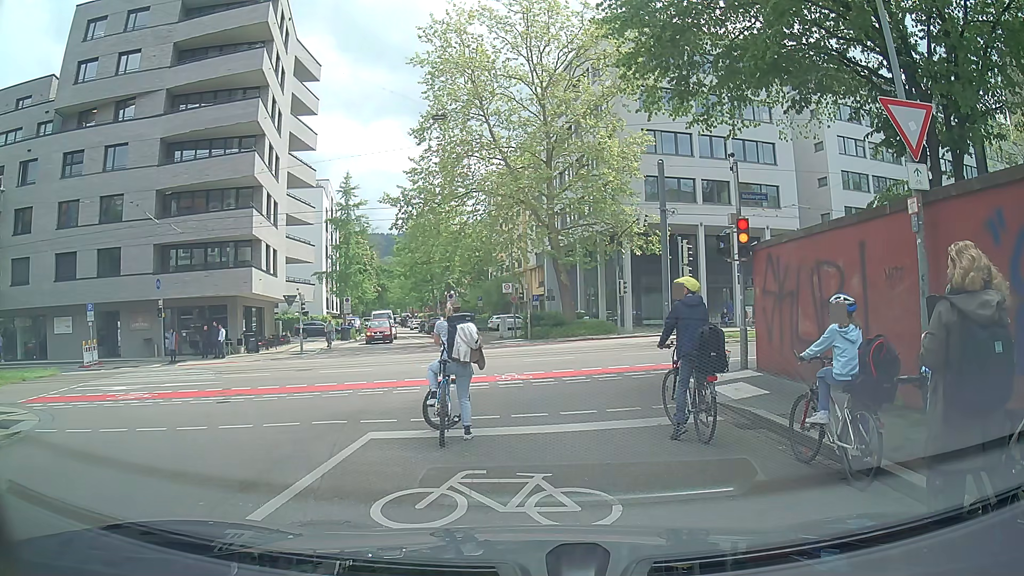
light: Day
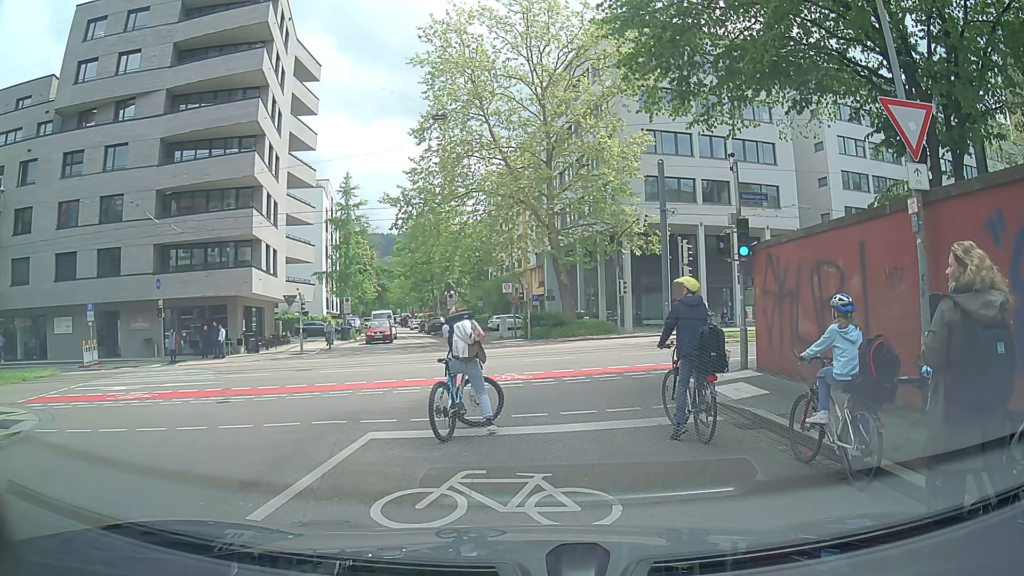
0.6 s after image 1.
(0.0, 0.0) m; 0°
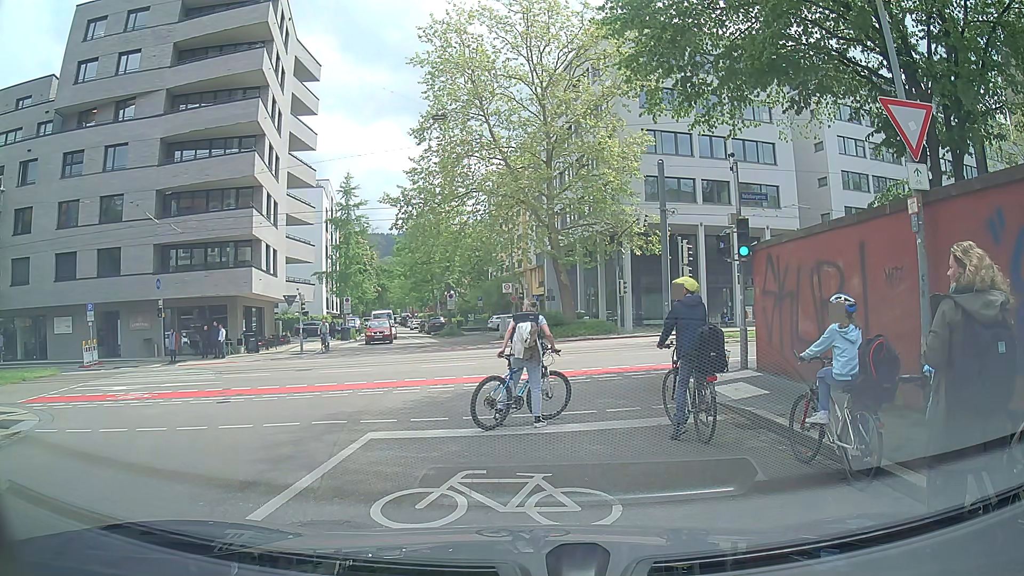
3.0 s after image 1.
(0.0, 0.0) m; 0°
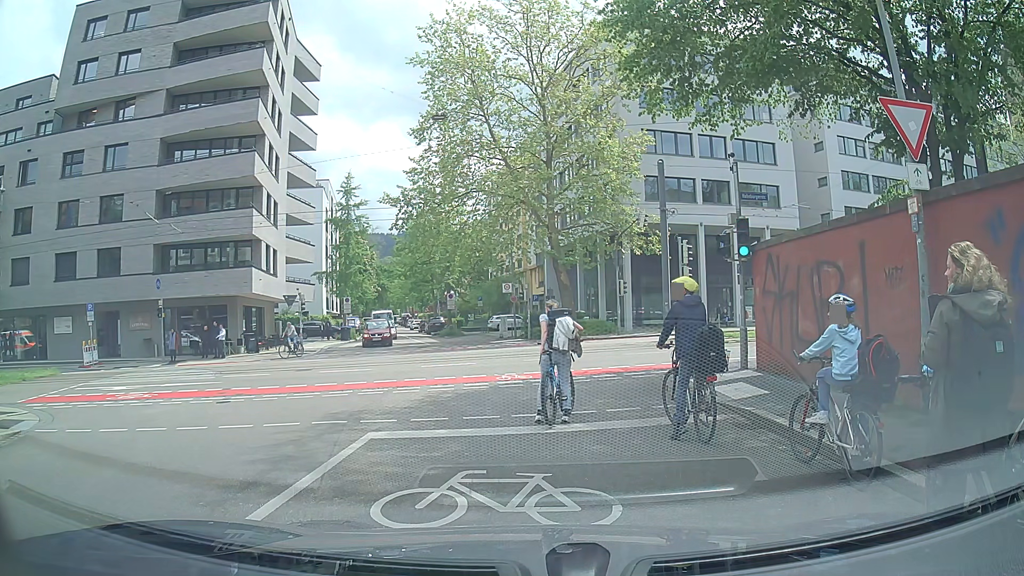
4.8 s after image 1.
(0.0, 0.0) m; 0°
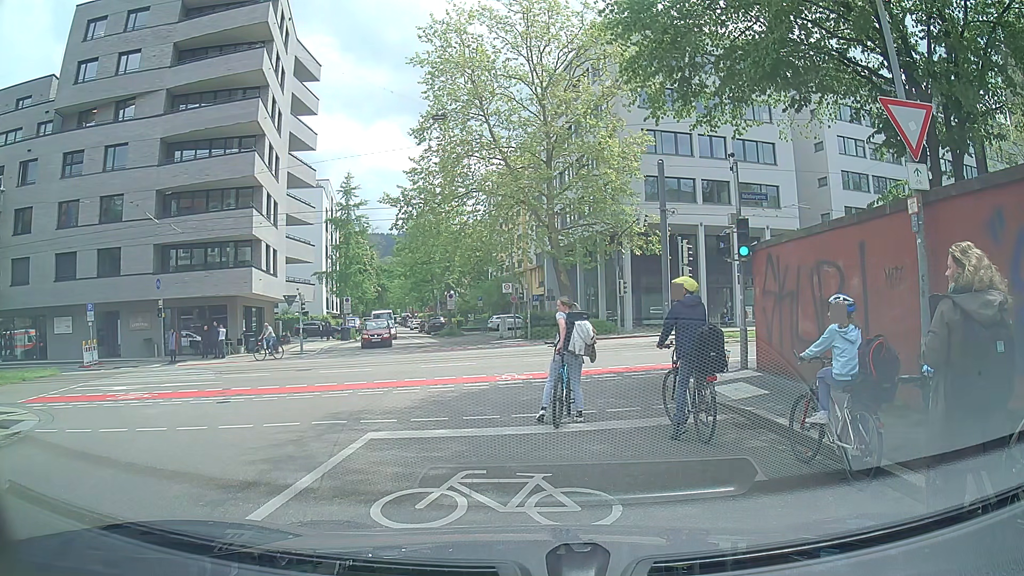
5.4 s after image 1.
(0.0, 0.0) m; 0°
